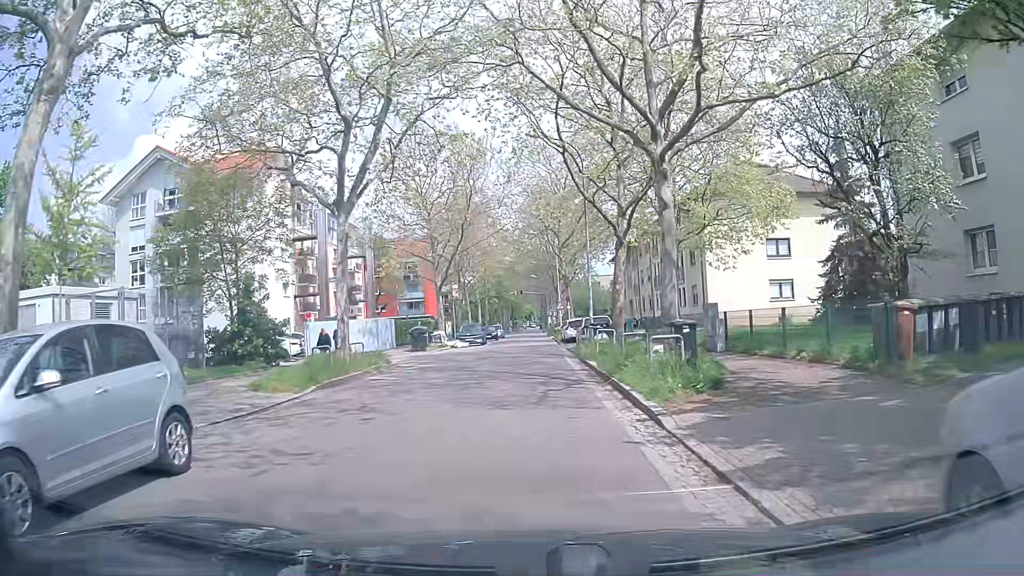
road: unclassified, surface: asphalt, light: Day
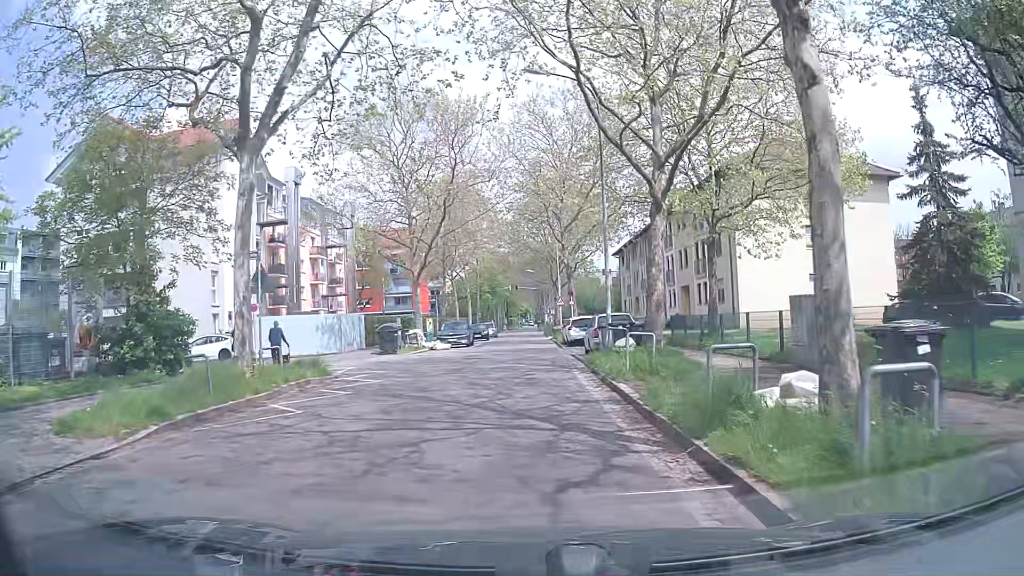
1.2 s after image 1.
(0.0, +7.6) m; 0°
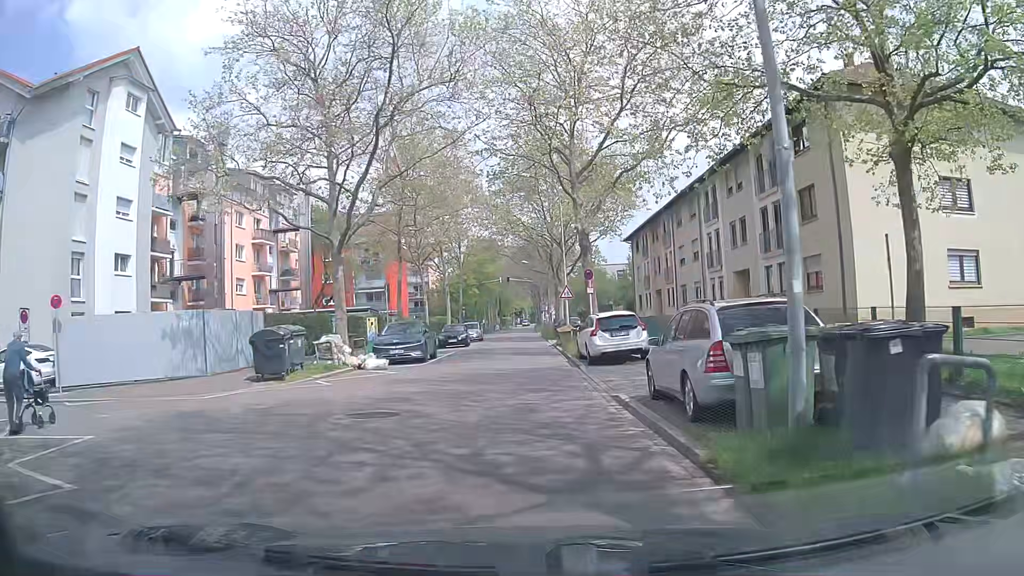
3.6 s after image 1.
(-0.1, +15.0) m; -1°
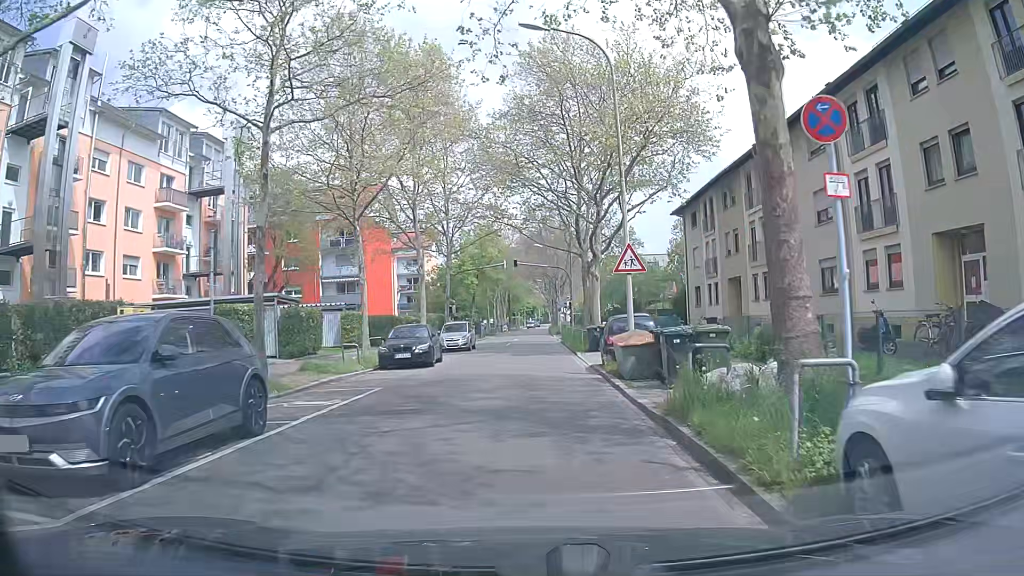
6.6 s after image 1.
(0.0, +19.1) m; 0°
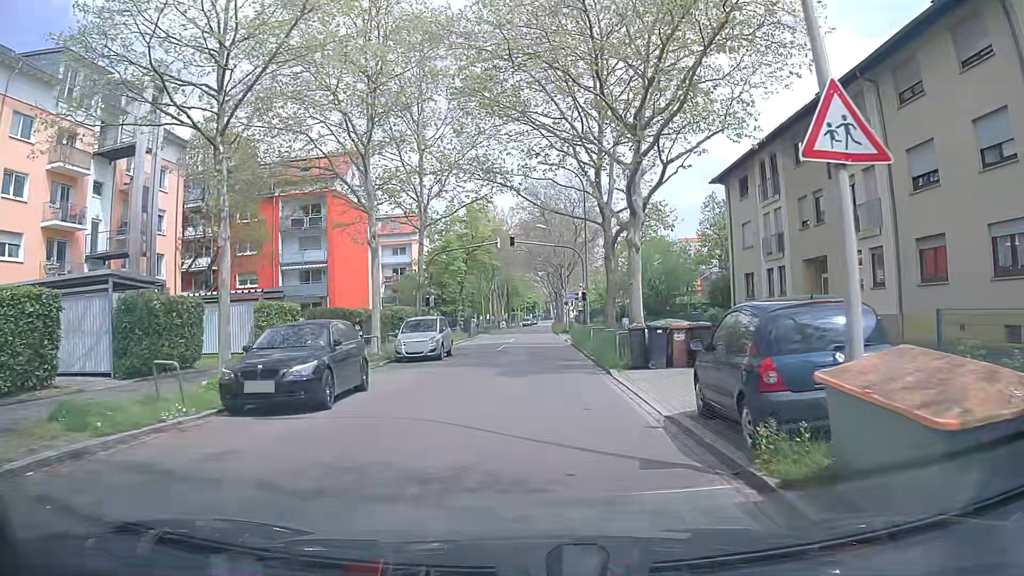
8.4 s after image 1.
(-0.1, +11.8) m; -1°
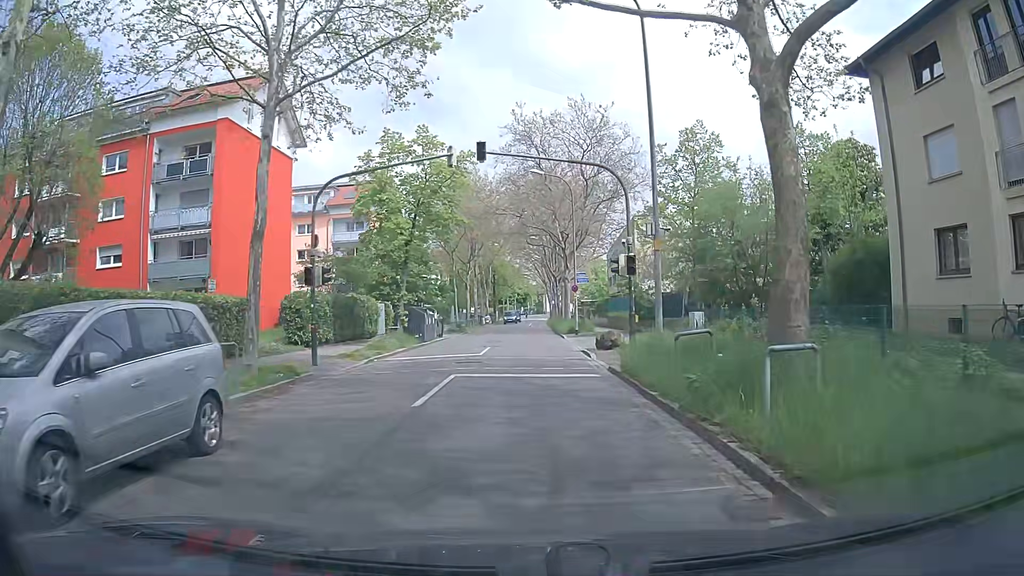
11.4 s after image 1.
(+0.3, +20.4) m; 0°
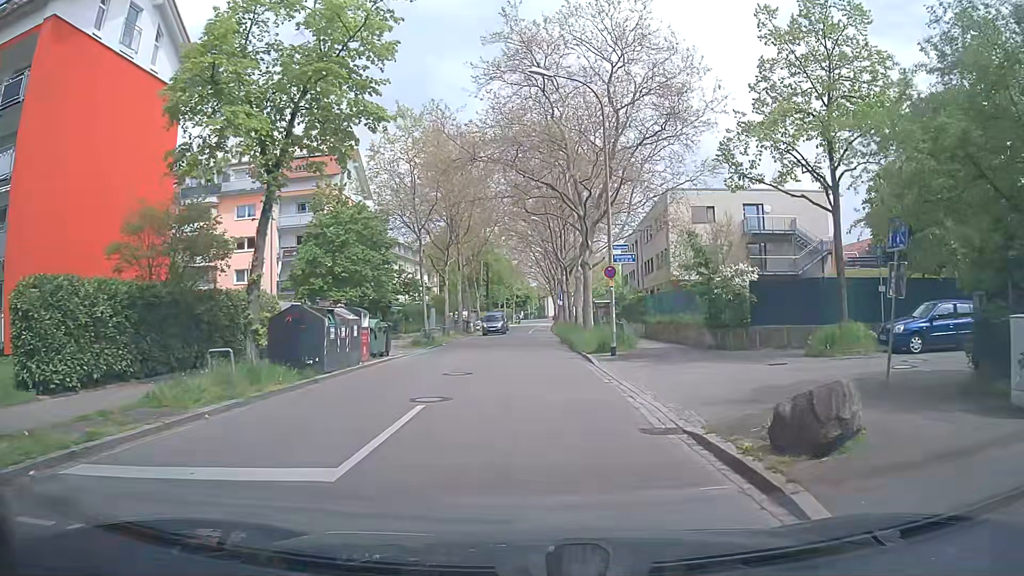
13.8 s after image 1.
(+0.3, +16.9) m; 0°
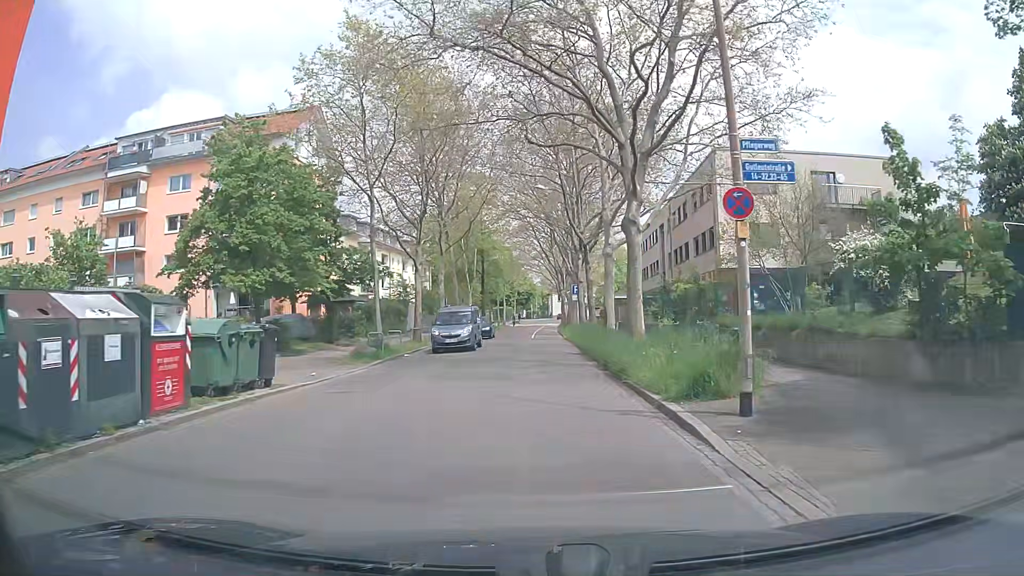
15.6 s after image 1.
(0.0, +13.0) m; +1°
(0, +10) (0, +20) (0, +30) (0, +40) (0, +50) (0, +60) (0, +70) (0, +80) (+1, +90) (+1, +100) m
